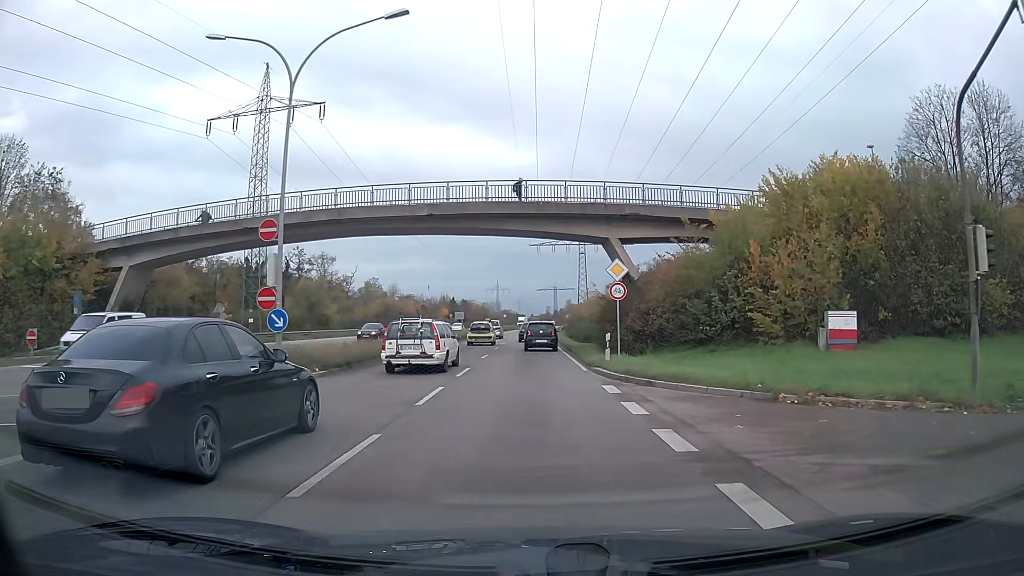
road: primary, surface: asphalt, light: Day
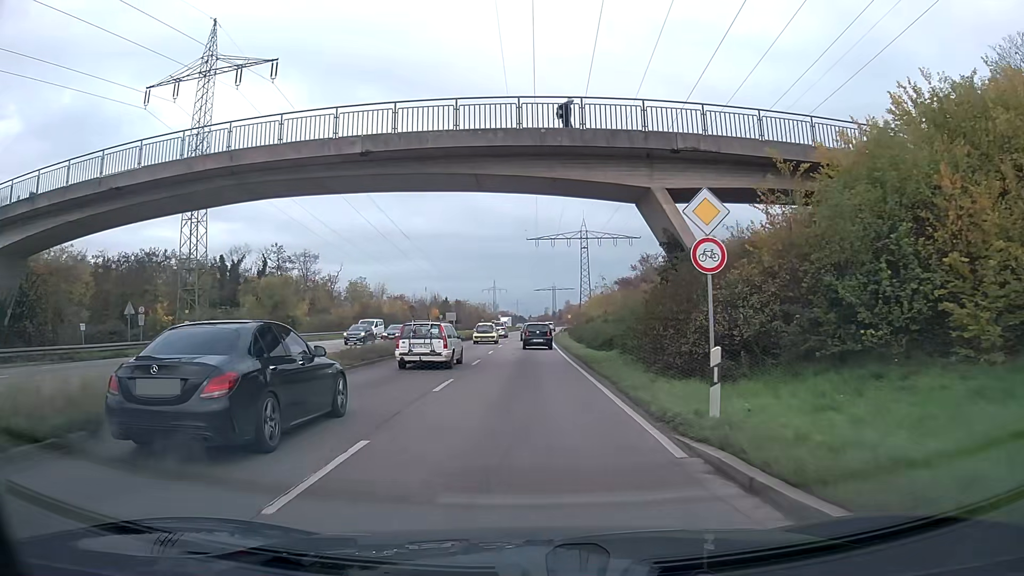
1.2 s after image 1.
(0.0, +12.6) m; 0°
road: trunk
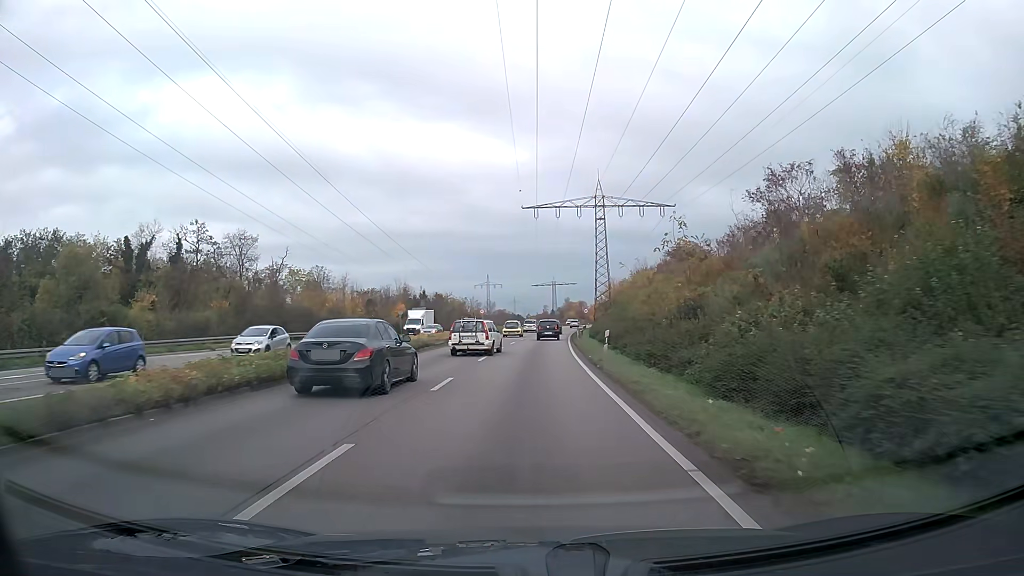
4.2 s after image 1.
(0.0, +37.0) m; 0°
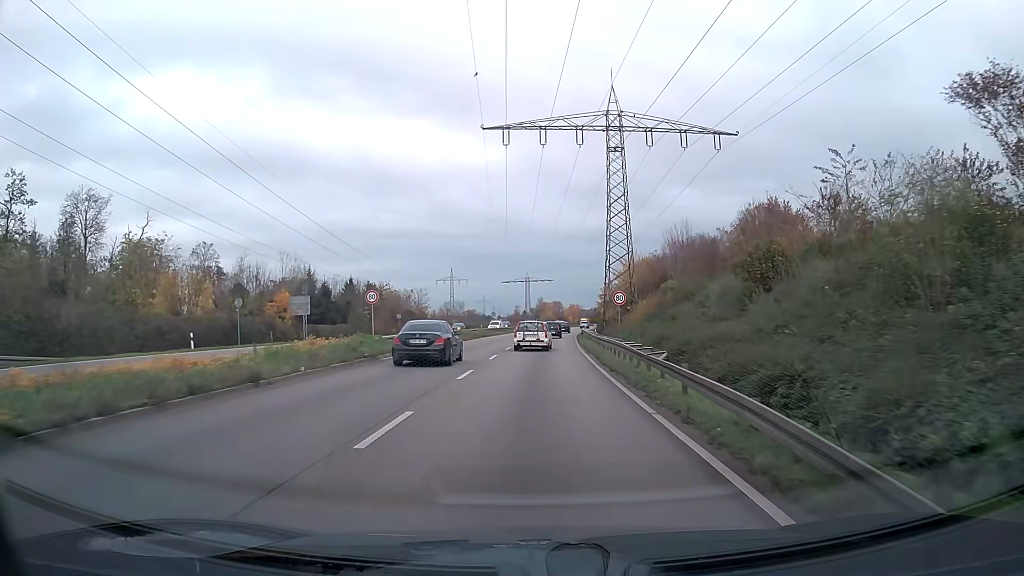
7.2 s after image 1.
(+0.8, +43.6) m; +3°
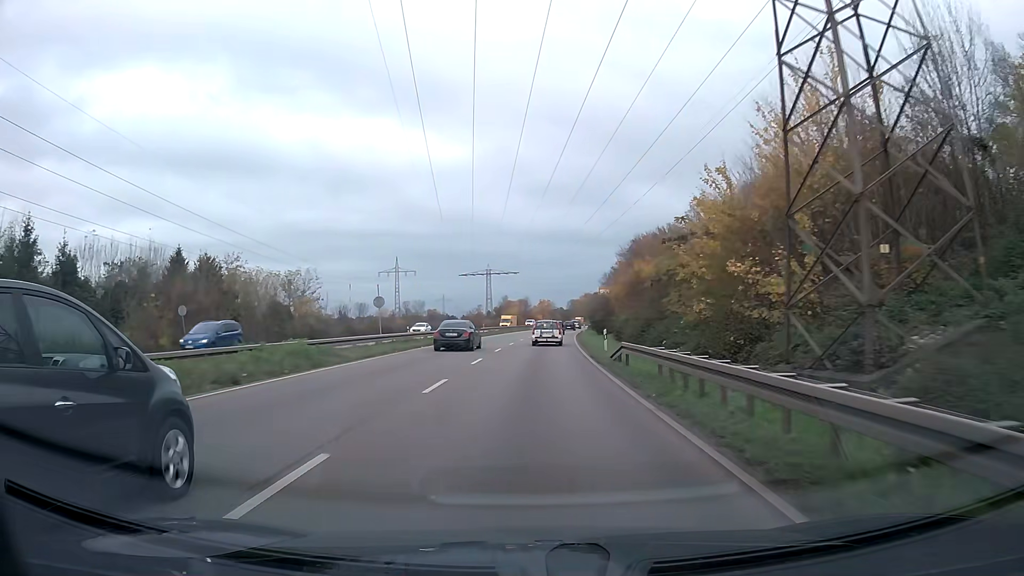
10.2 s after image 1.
(+1.3, +48.8) m; +3°
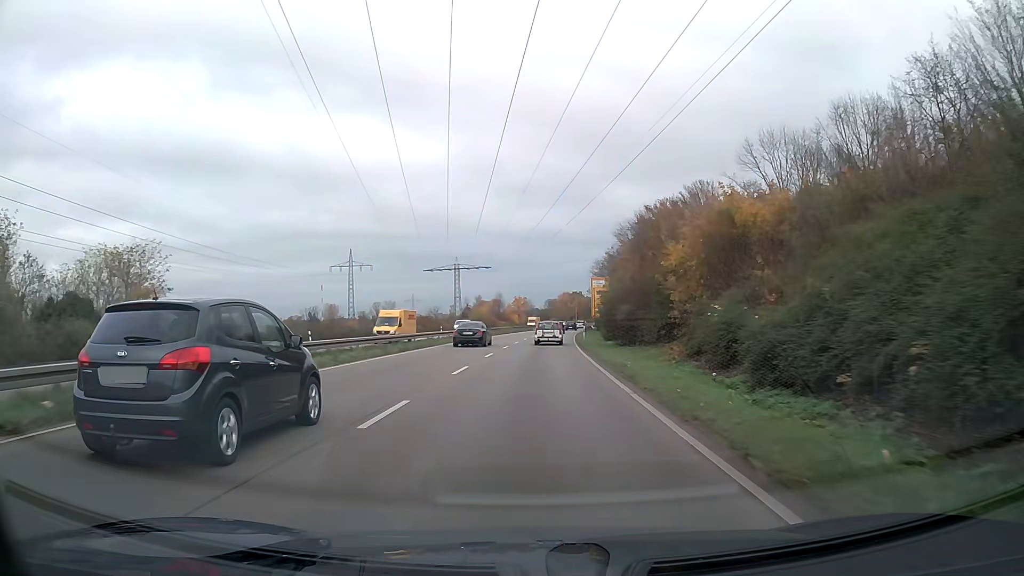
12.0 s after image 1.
(+0.5, +31.5) m; +2°
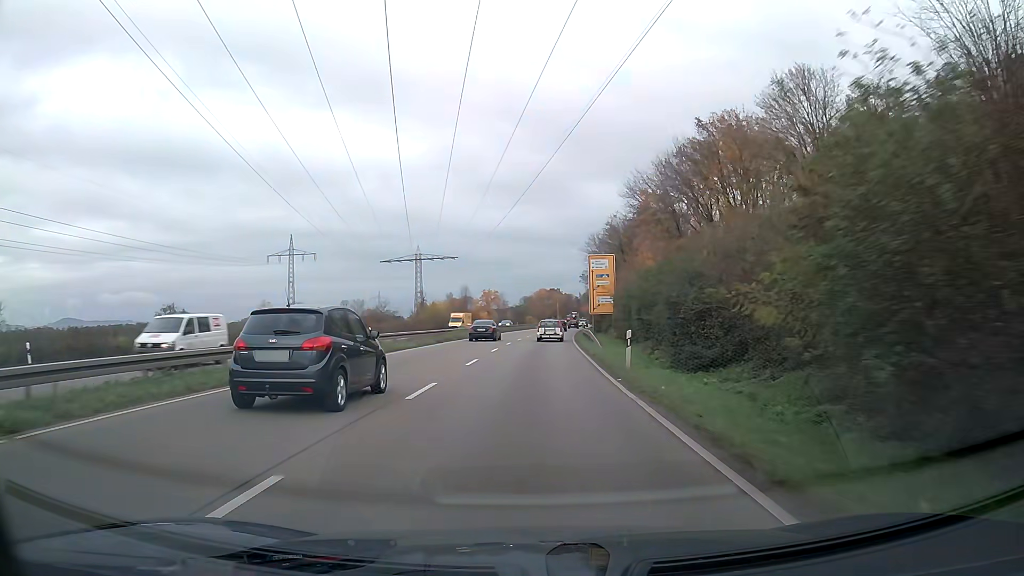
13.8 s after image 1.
(+0.6, +32.9) m; +2°
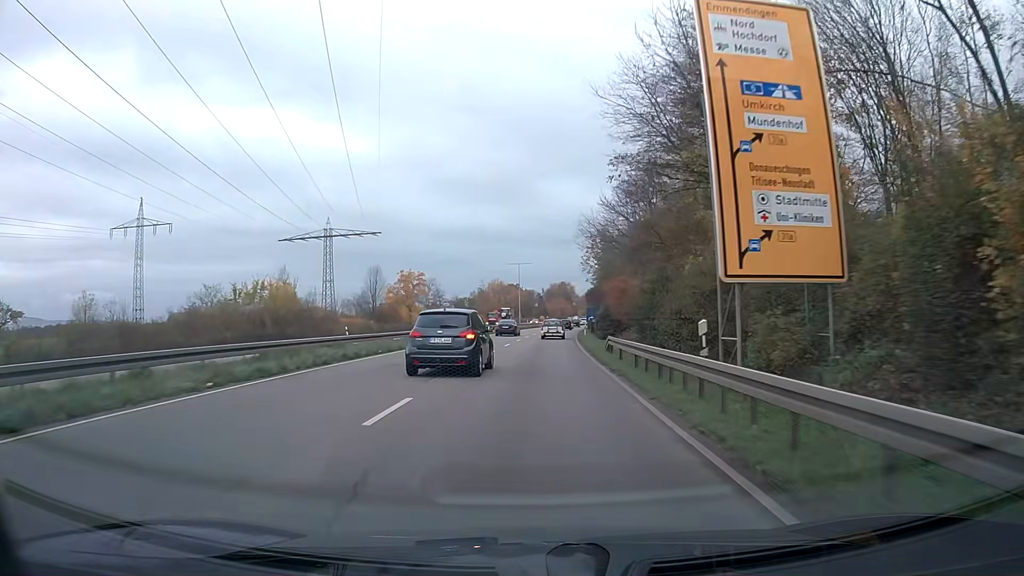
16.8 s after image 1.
(+1.8, +57.4) m; +3°
